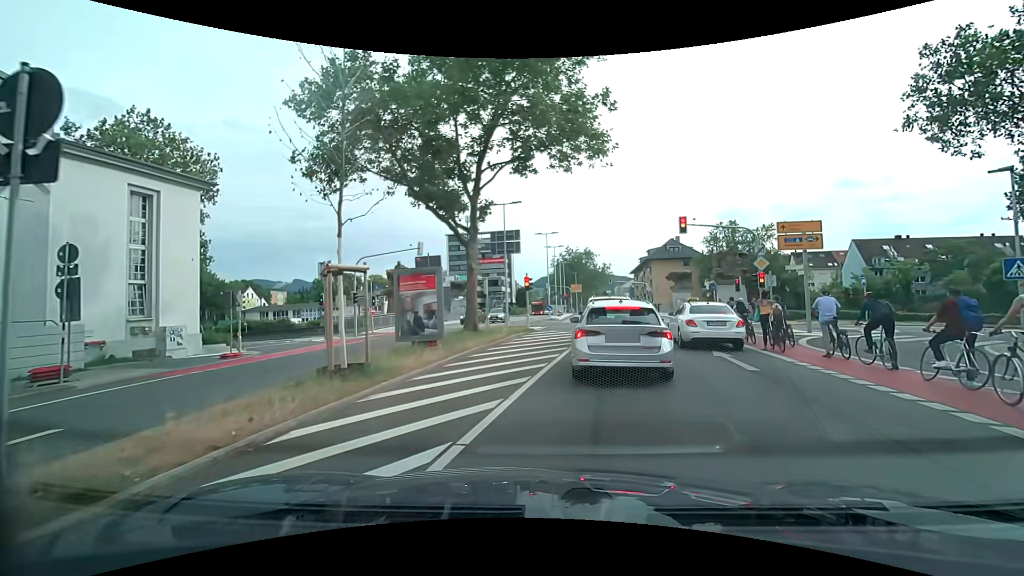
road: secondary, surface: asphalt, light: Day
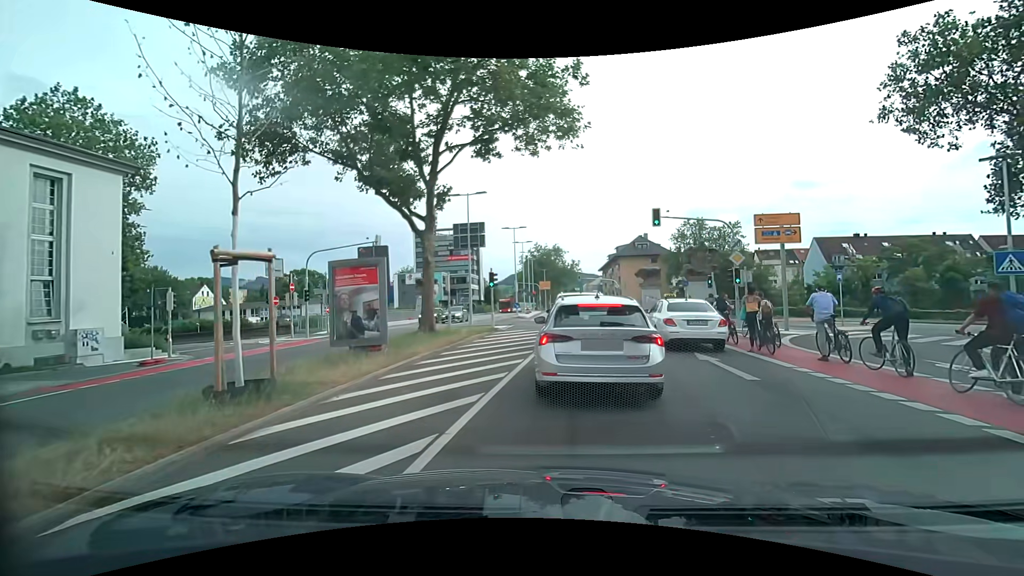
(+0.1, +1.9) m; +5°
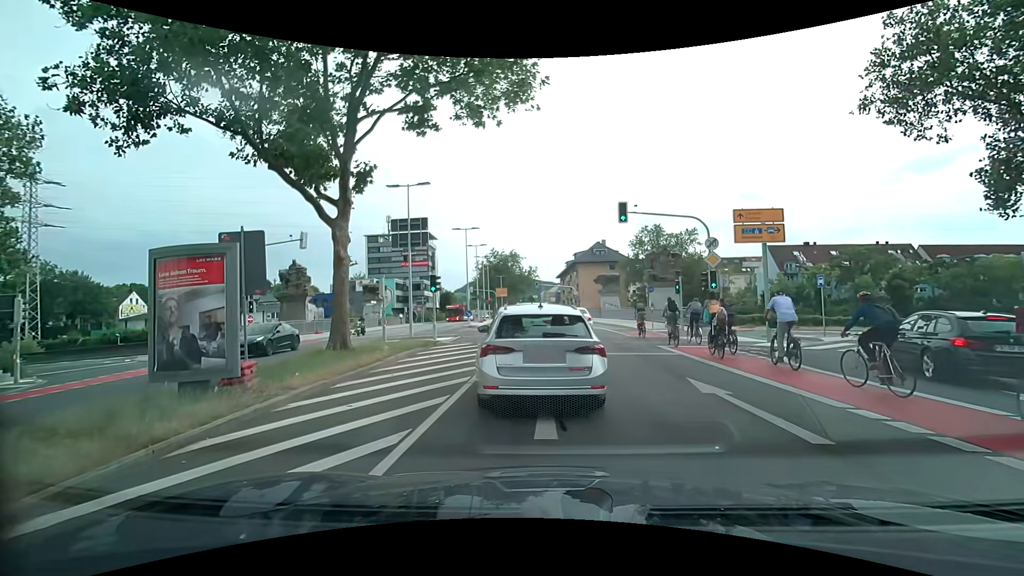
(-0.1, +3.7) m; +6°
(0, +10) (0, +20) (-1, +30) (-2, +40) (-2, +50) (-3, +60) (-4, +70) (-5, +80) (-6, +90) (-8, +100) m
